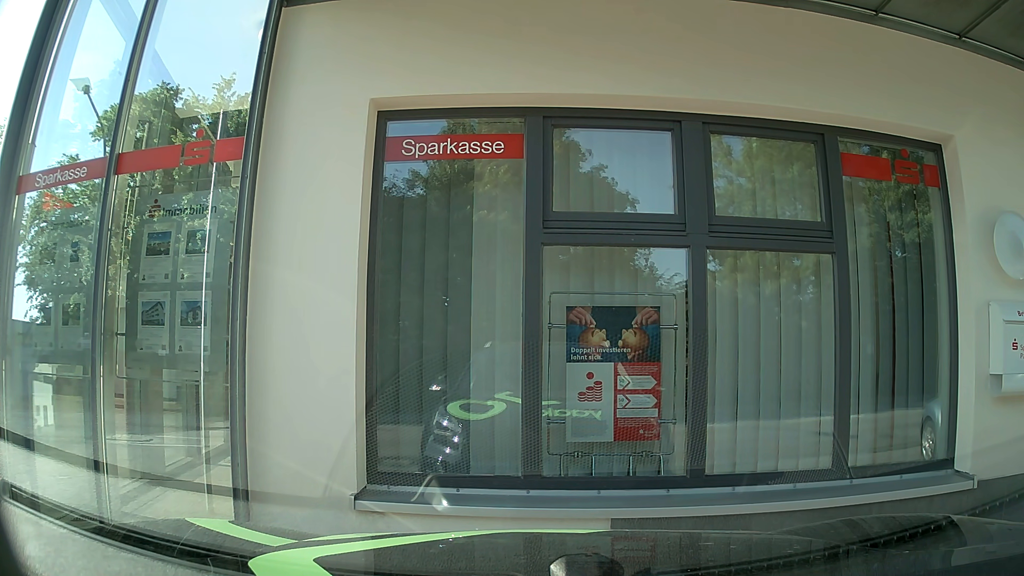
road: unclassified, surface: asphalt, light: Day
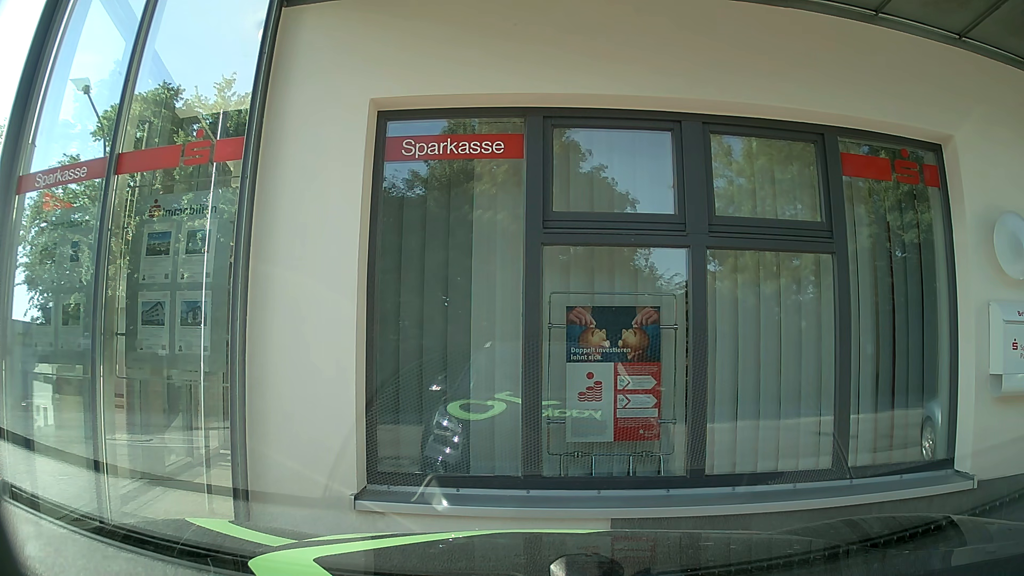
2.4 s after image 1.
(0.0, 0.0) m; 0°
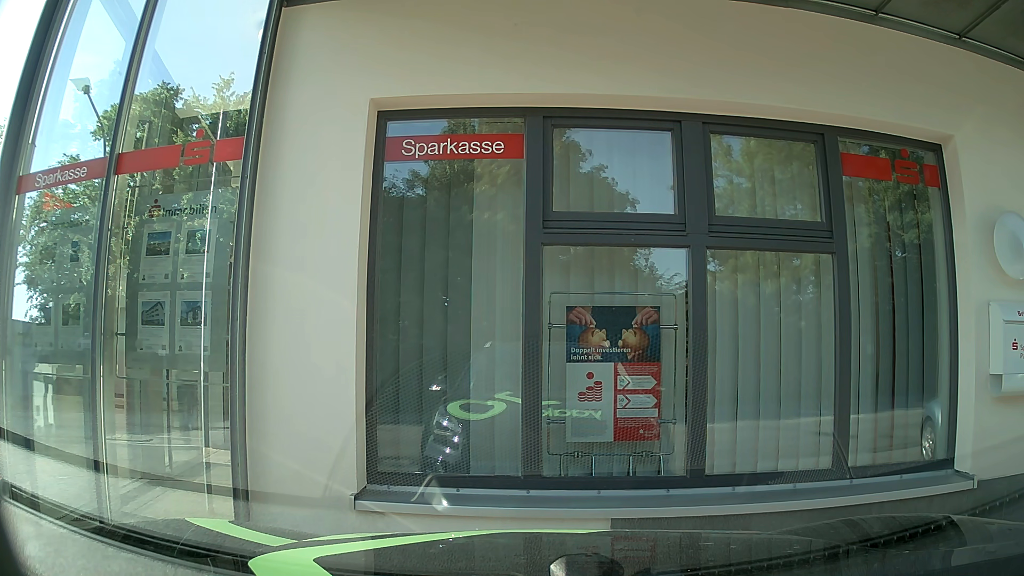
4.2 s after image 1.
(0.0, 0.0) m; 0°
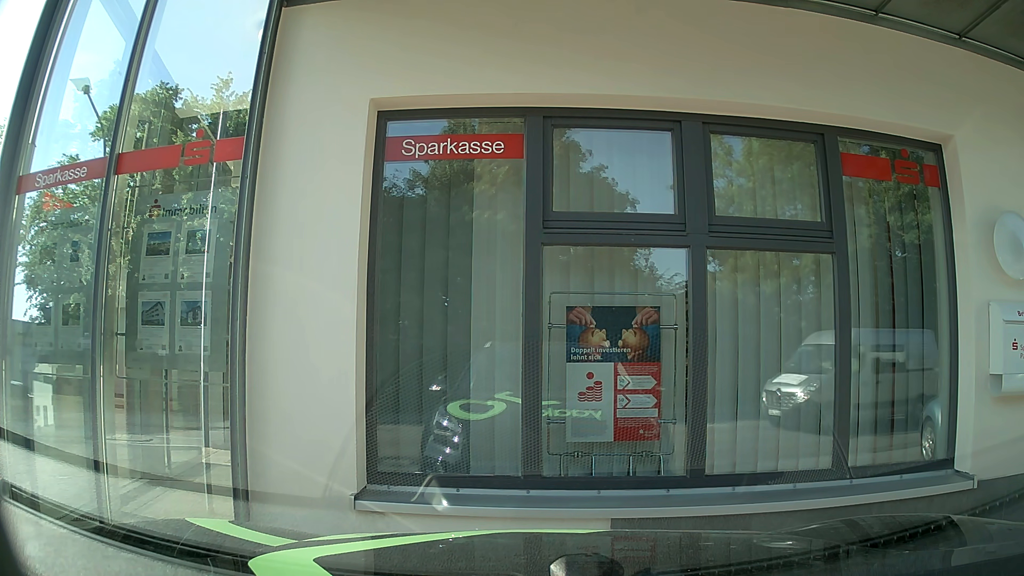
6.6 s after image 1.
(0.0, 0.0) m; 0°
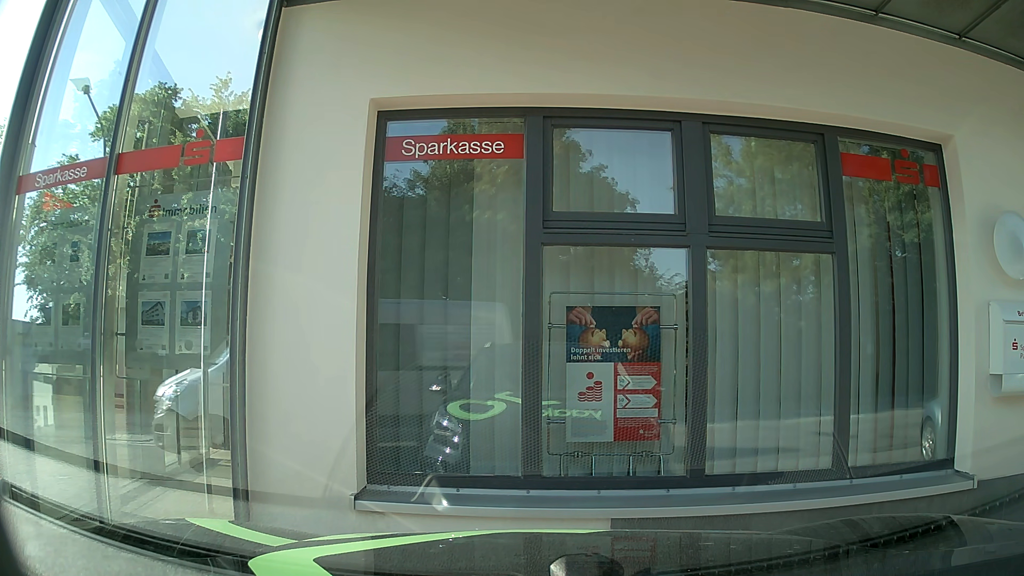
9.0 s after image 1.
(0.0, 0.0) m; 0°
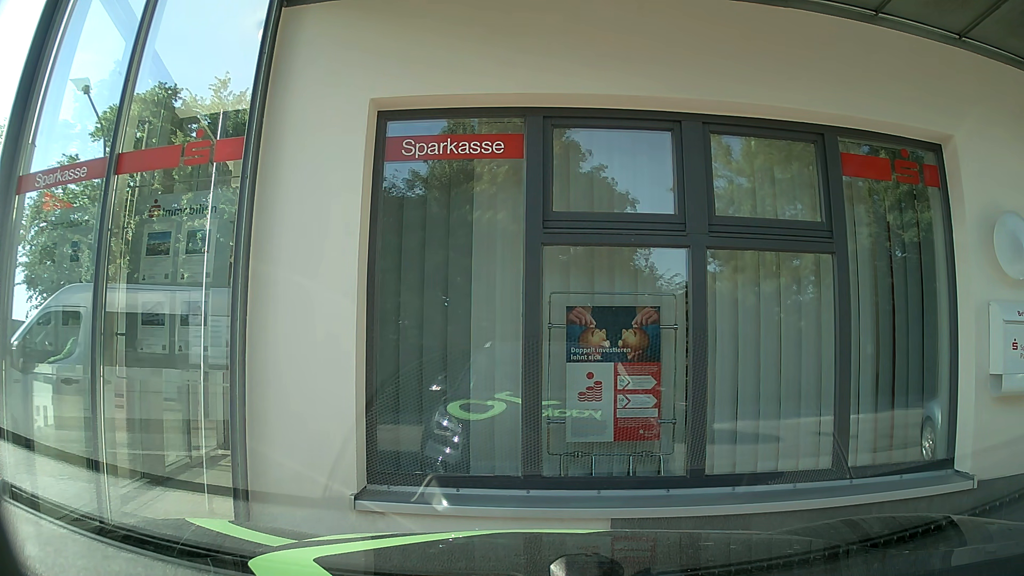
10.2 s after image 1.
(0.0, 0.0) m; 0°
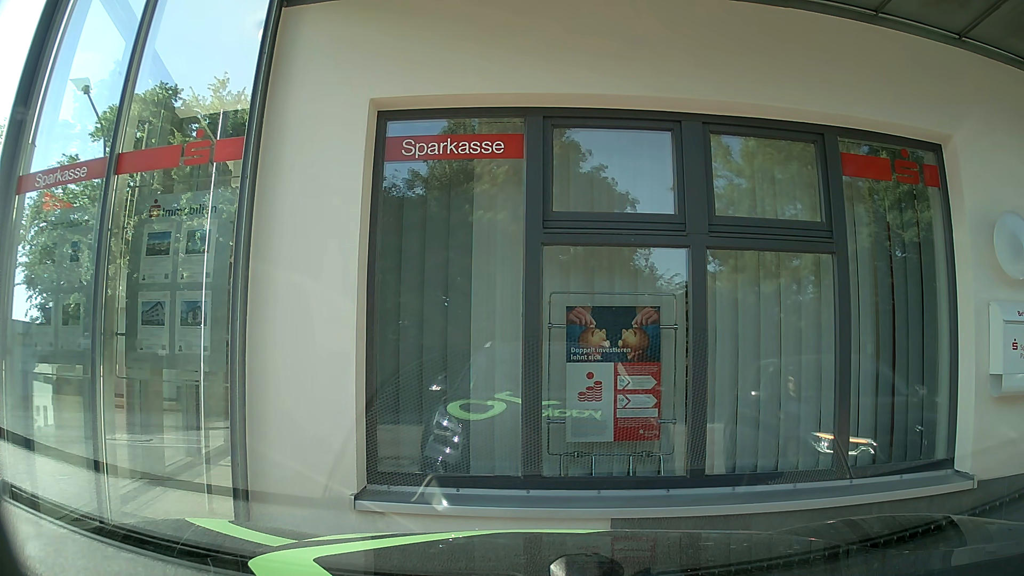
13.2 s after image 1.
(0.0, 0.0) m; 0°
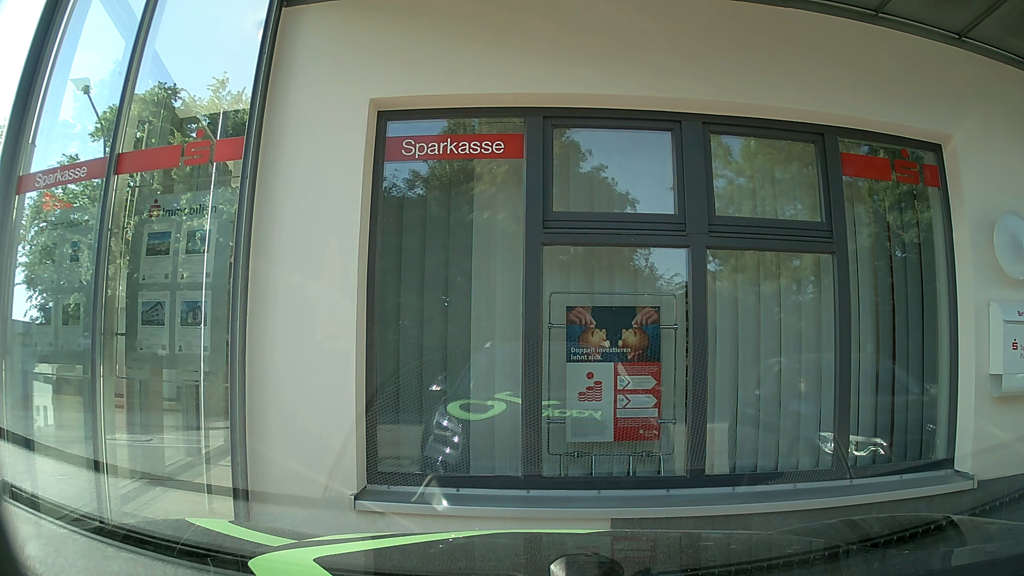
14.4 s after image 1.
(0.0, 0.0) m; 0°
